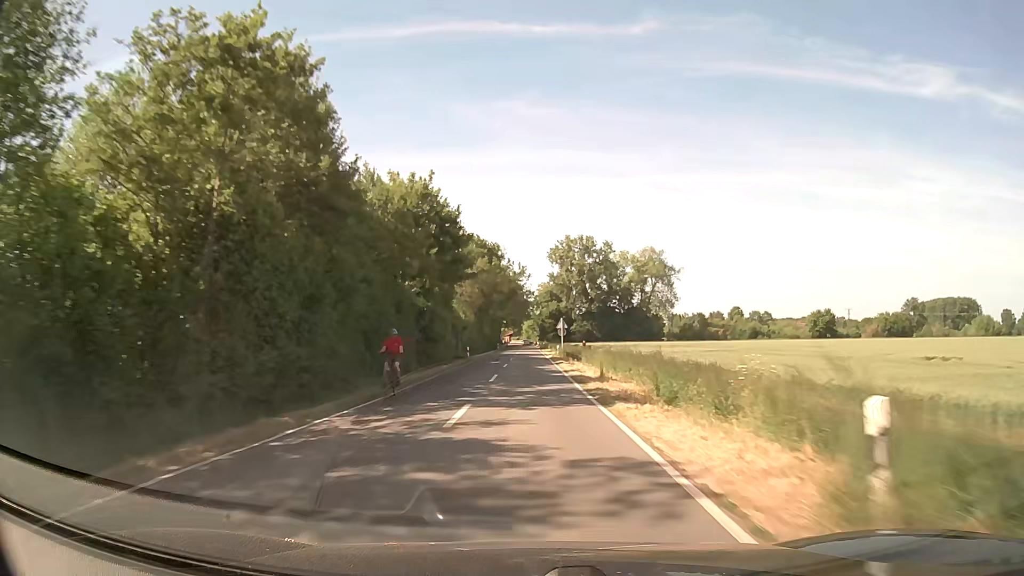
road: secondary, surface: asphalt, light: Day
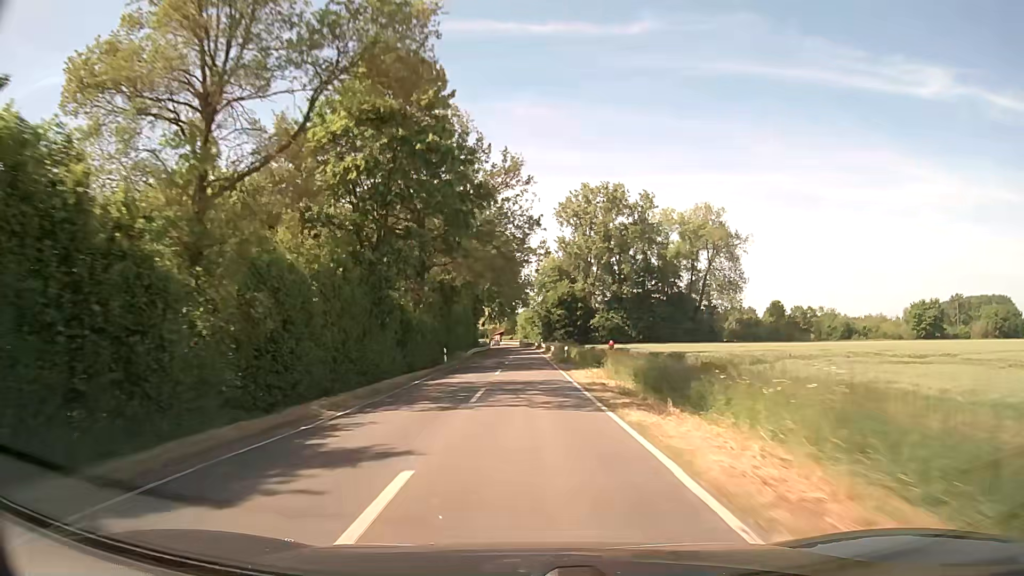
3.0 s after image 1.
(0.0, +68.3) m; 0°
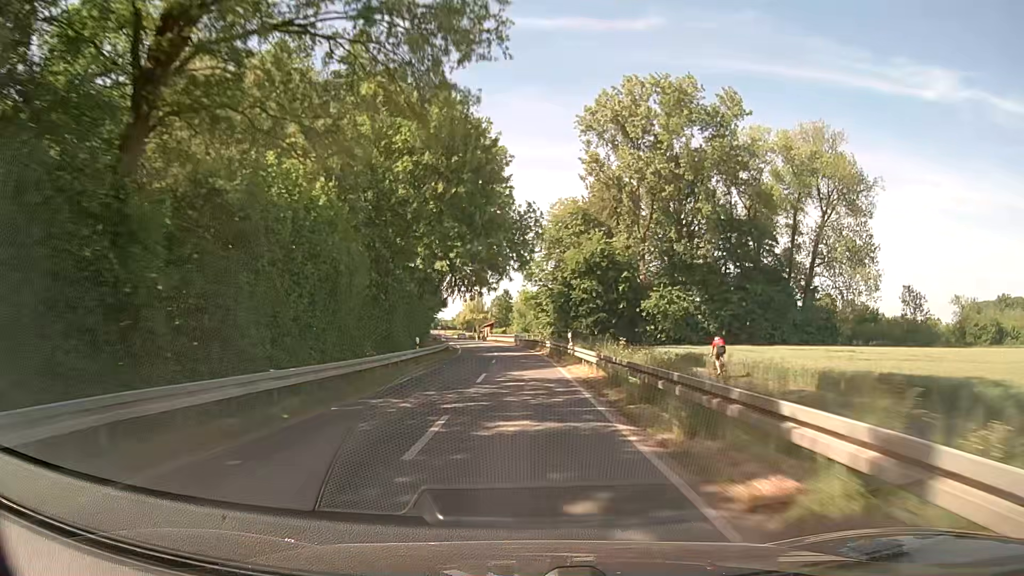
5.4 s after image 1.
(0.0, +55.9) m; 0°
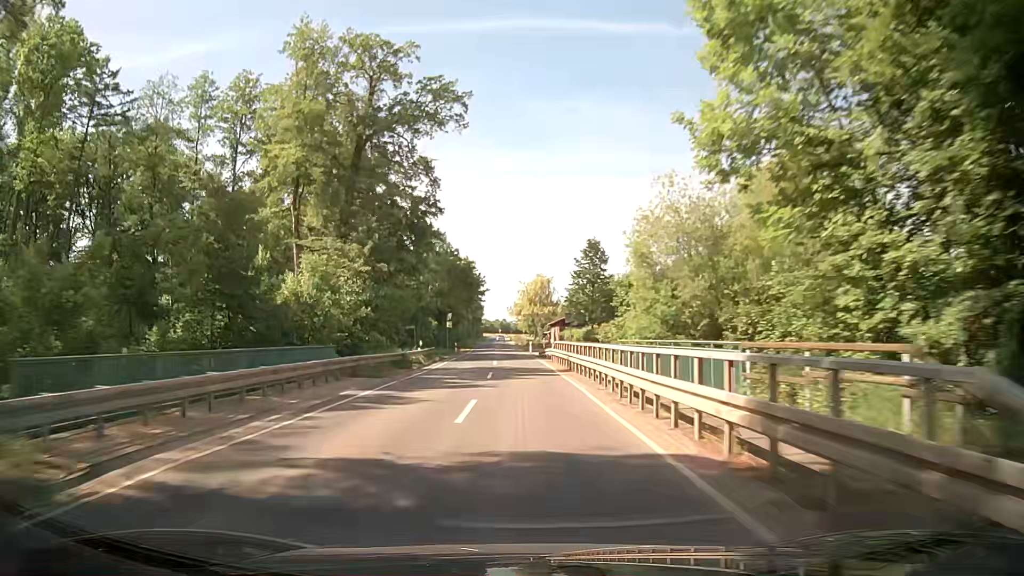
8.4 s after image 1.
(-2.6, +69.0) m; -6°
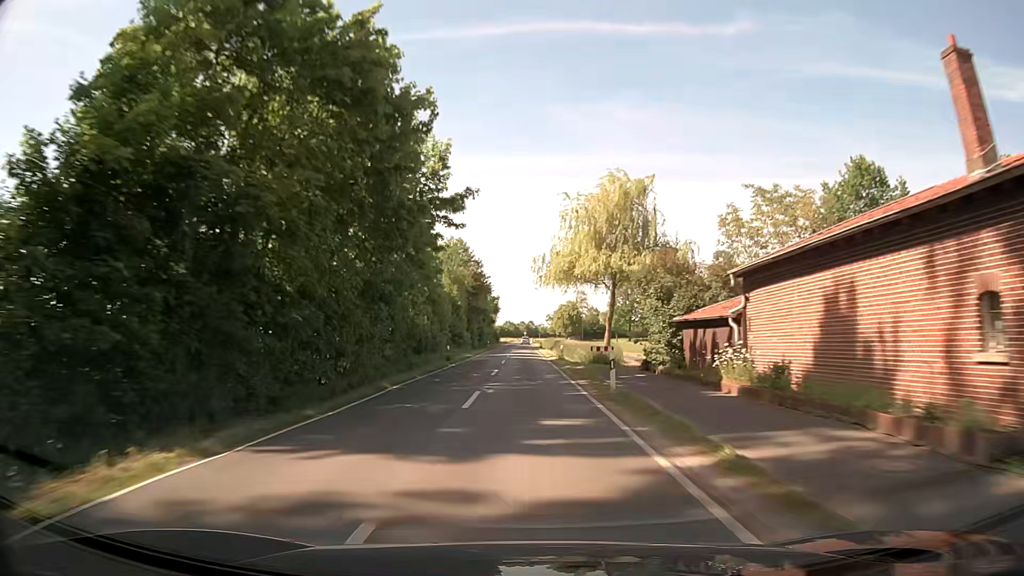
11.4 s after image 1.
(-2.2, +70.8) m; -2°
